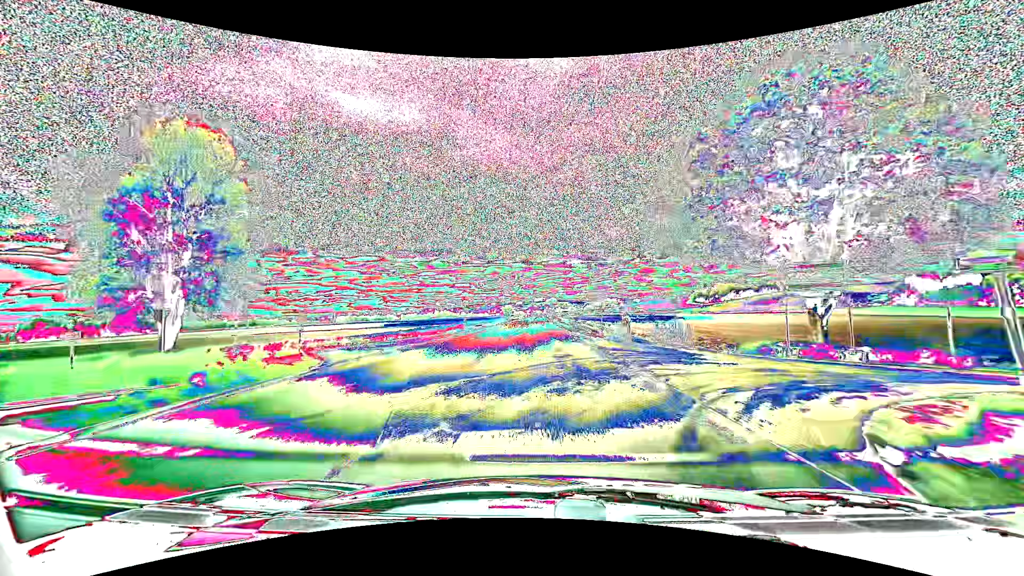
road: primary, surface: asphalt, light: Day
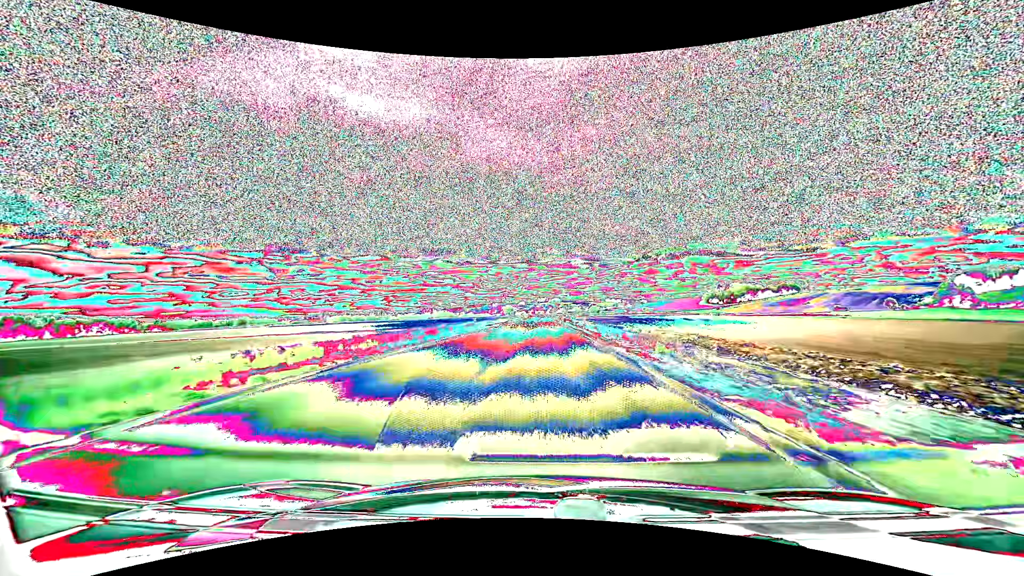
(-0.2, +50.3) m; 0°
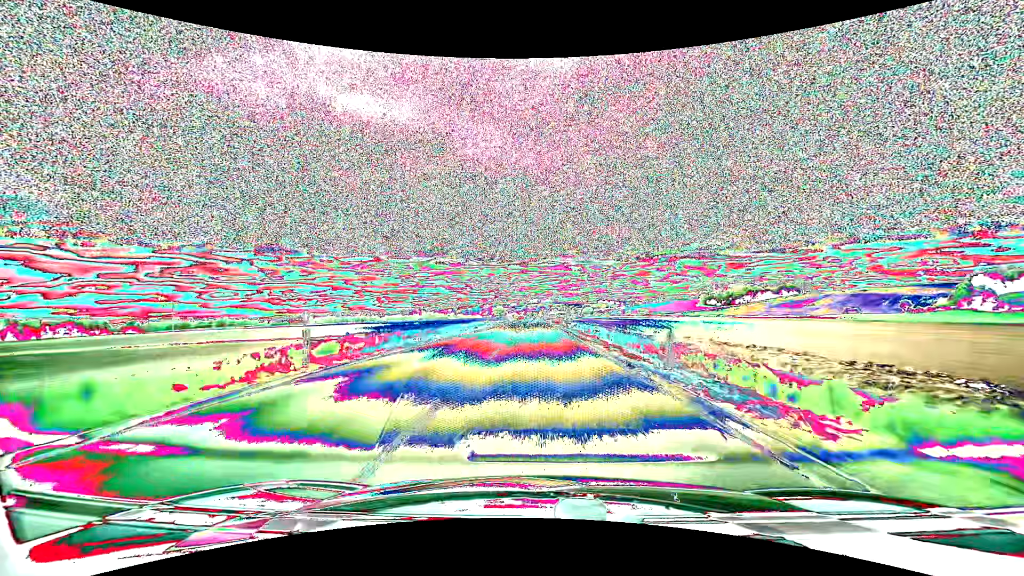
(+0.3, +30.5) m; +1°
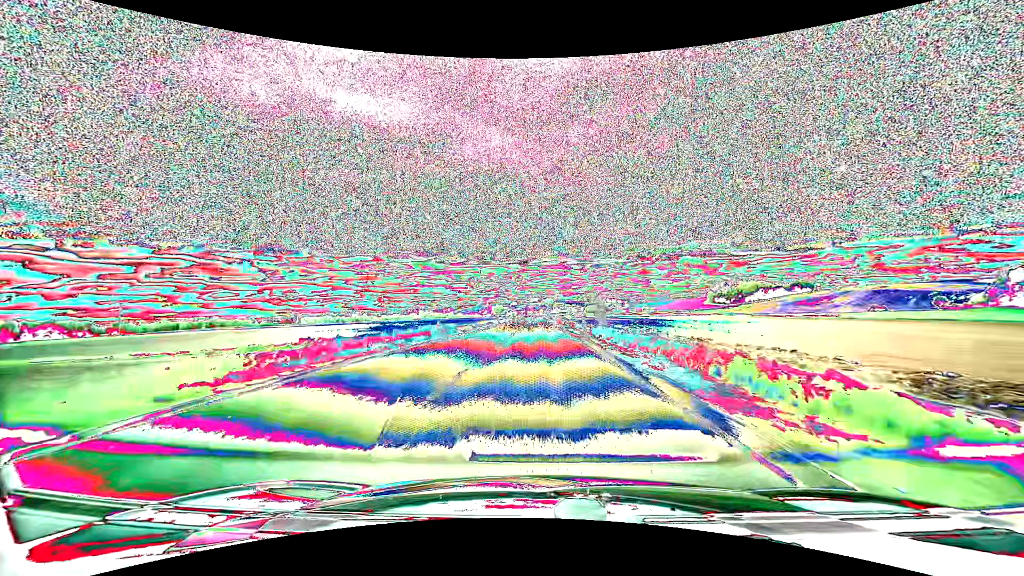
(+0.1, +31.2) m; 0°
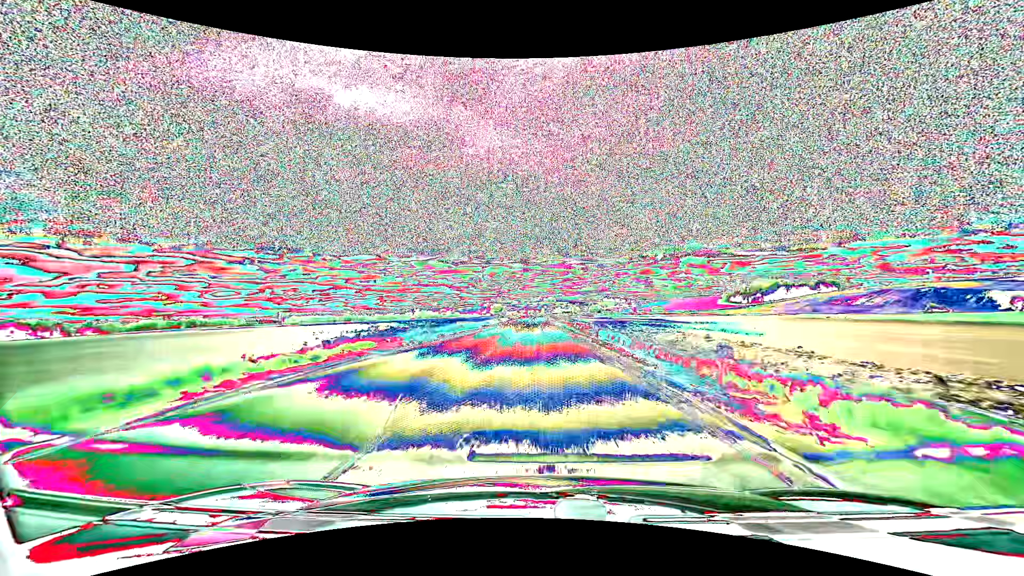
(-0.1, +53.8) m; 0°
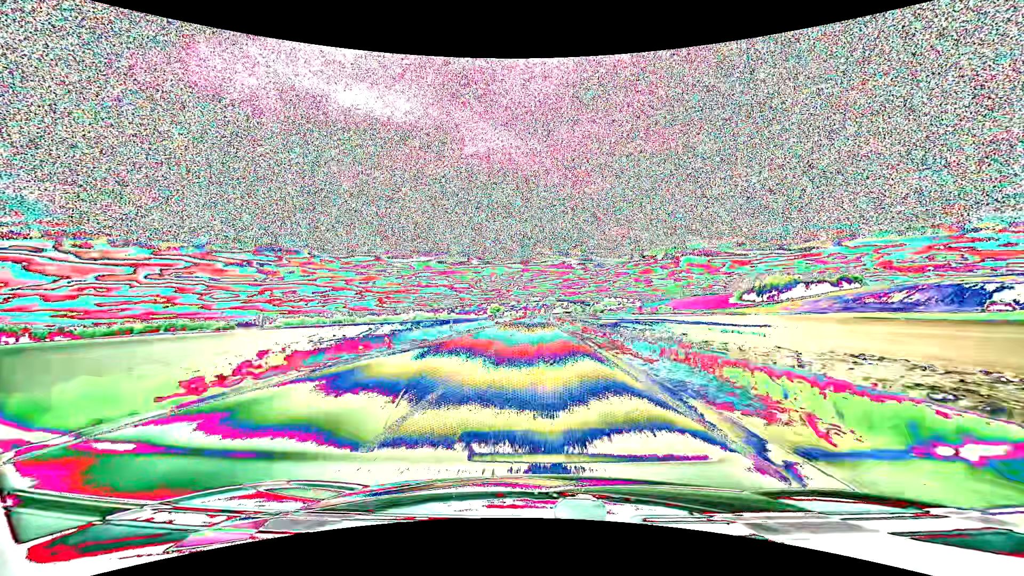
(0.0, +44.5) m; 0°
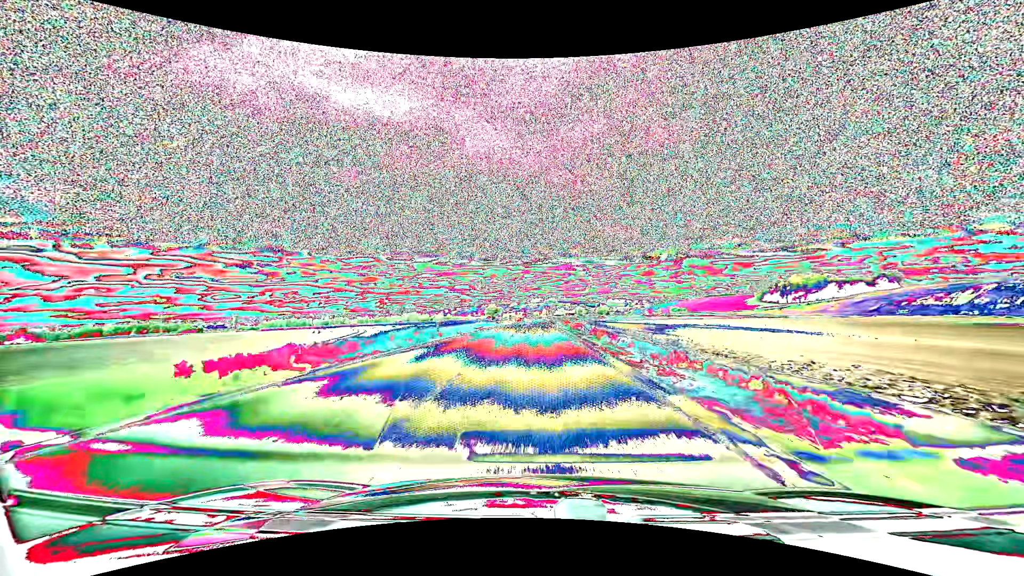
(0.0, +57.3) m; 0°
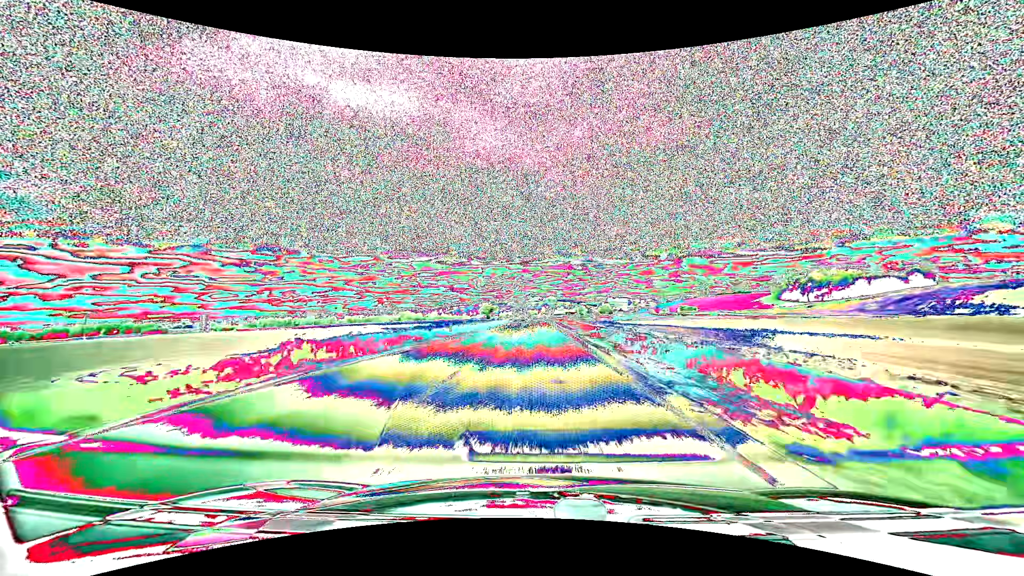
(+0.1, +47.3) m; 0°
(0, +10) (0, +20) (0, +30) (0, +40) (0, +50) (0, +60) (0, +70) (0, +80) (0, +90) (0, +100) m
